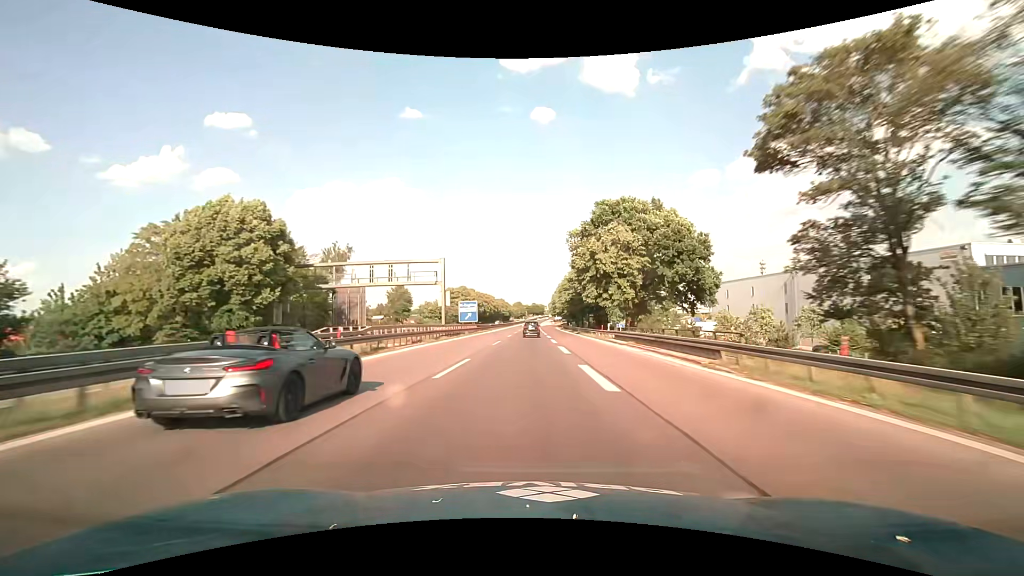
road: motorway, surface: asphalt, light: Day
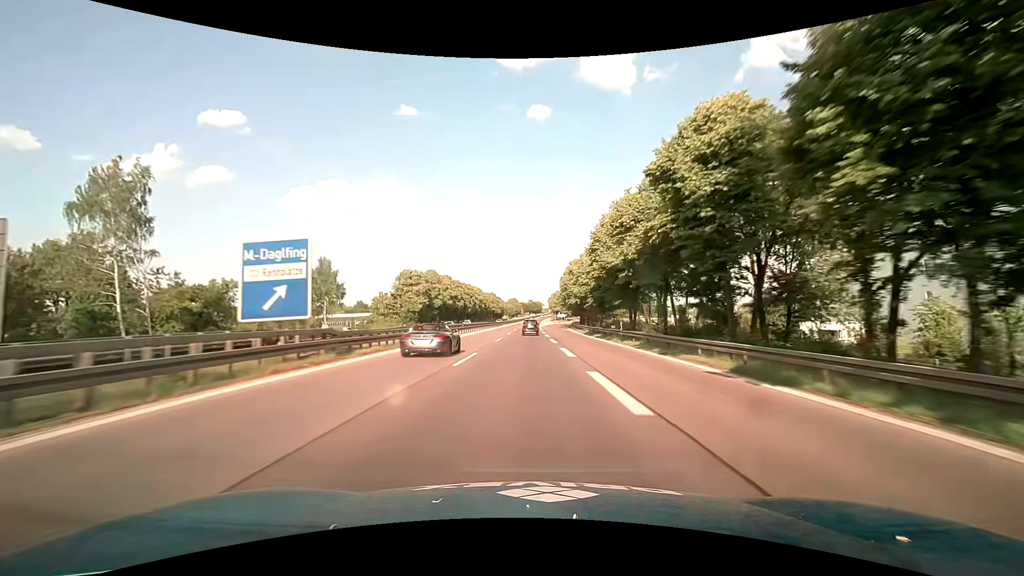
(+0.2, +50.9) m; 0°
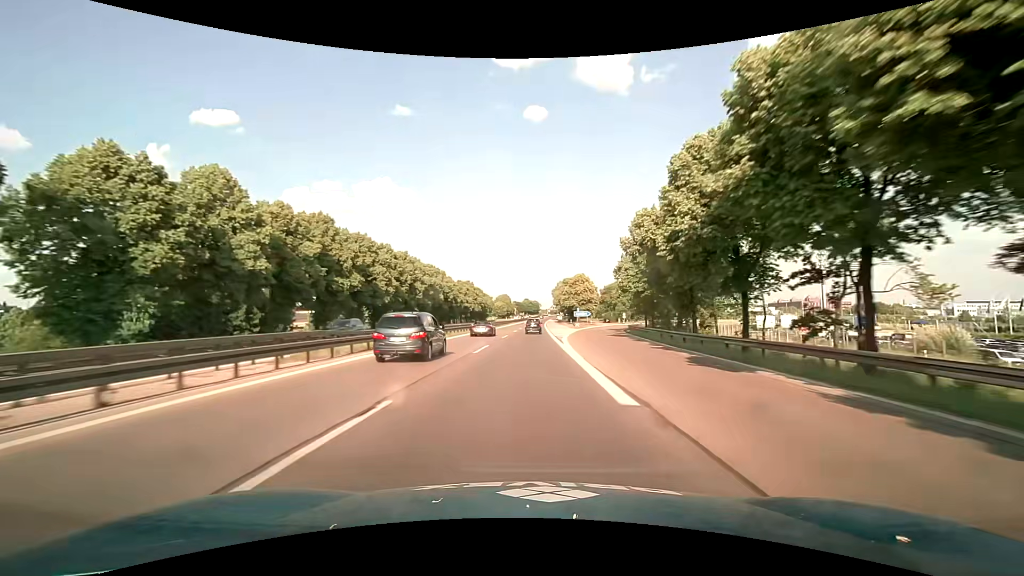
(+0.4, +85.3) m; +1°
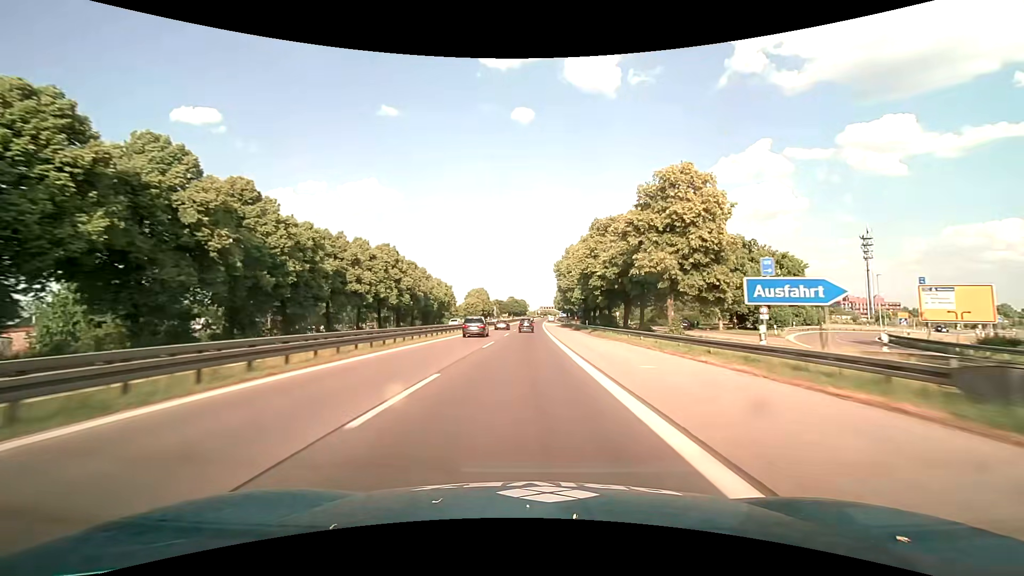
(+1.0, +85.6) m; +1°
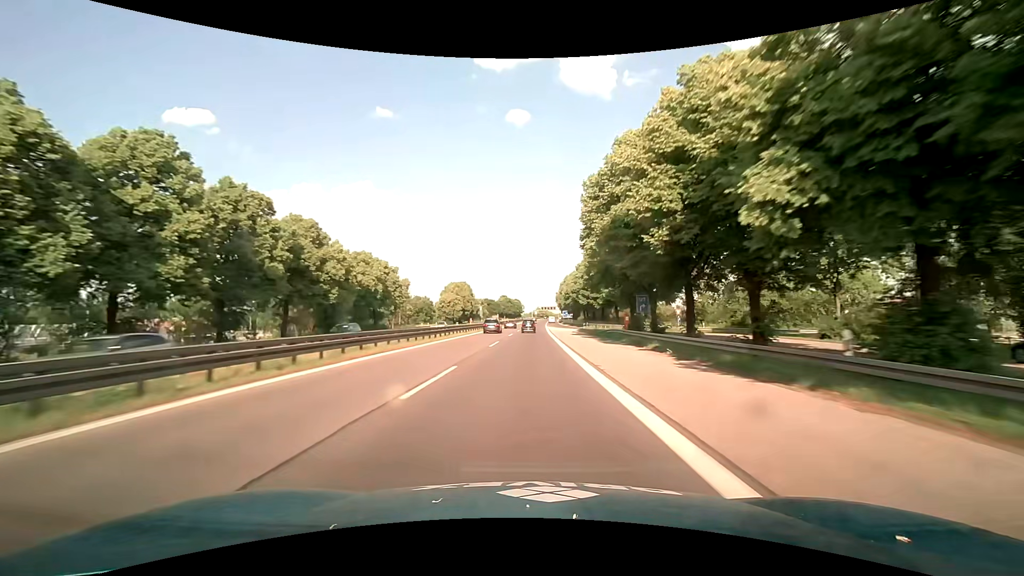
(+0.2, +51.8) m; 0°
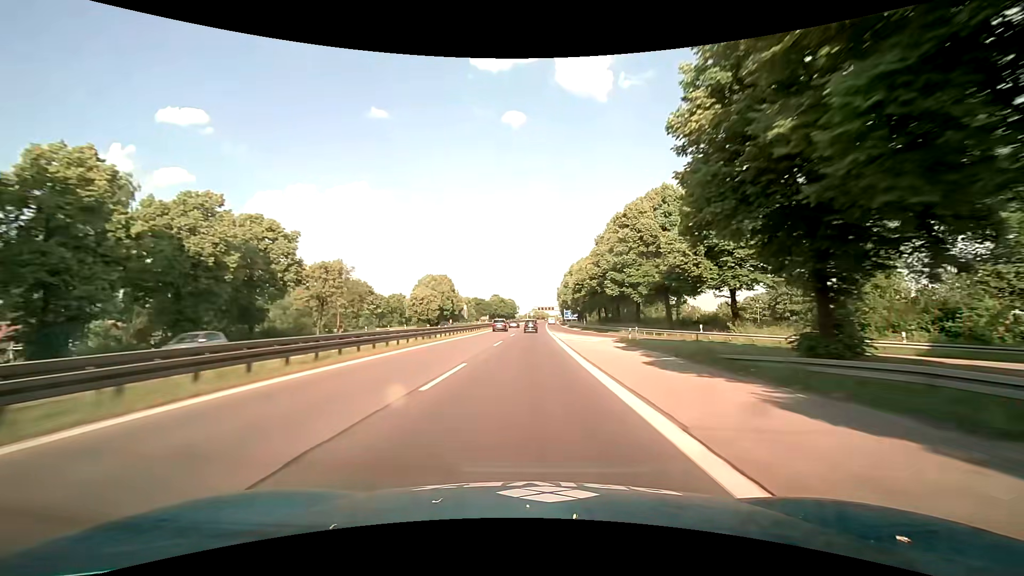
(+0.2, +34.6) m; +1°
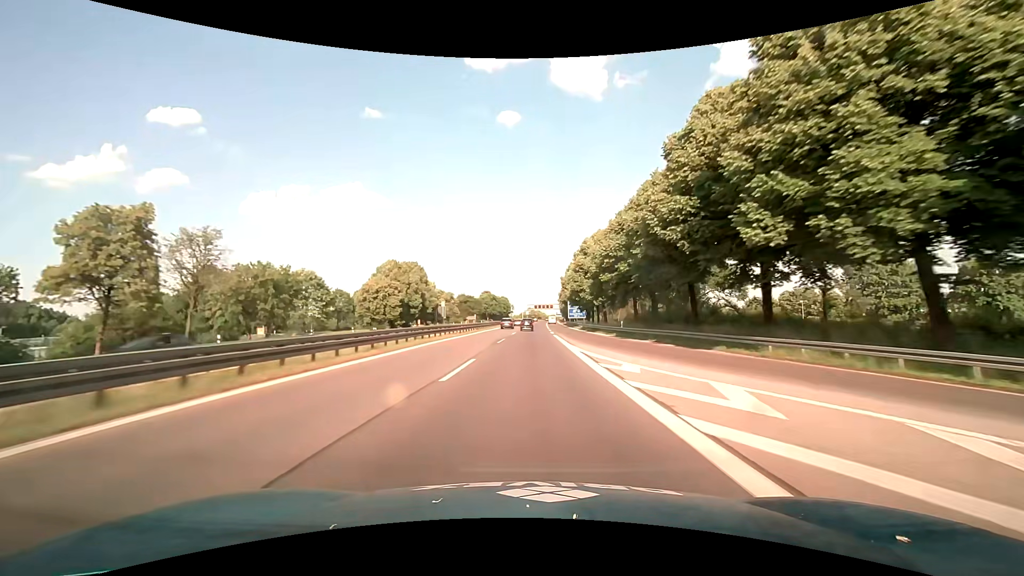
(+0.2, +34.6) m; 0°
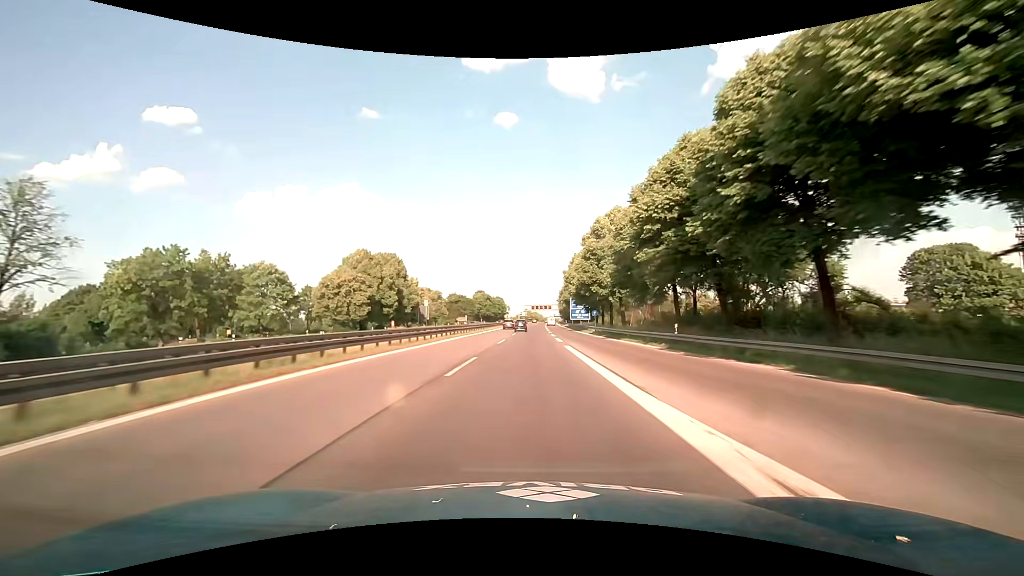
(0.0, +17.2) m; 0°
(0, +10) (0, +20) (0, +30) (0, +40) (+1, +50) (+1, +60) (+1, +70) (+1, +80) (+1, +90) (+2, +100) m
